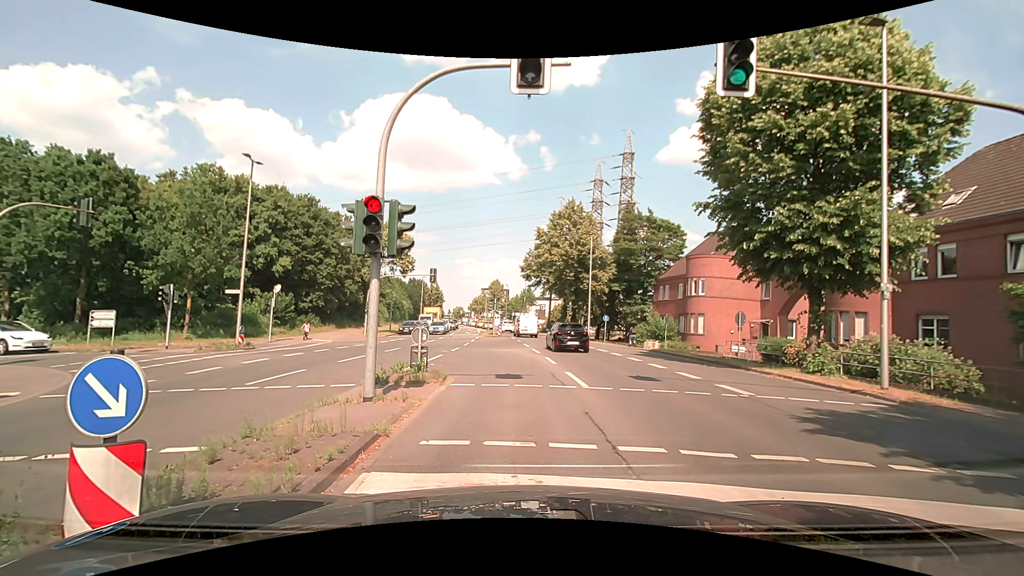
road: secondary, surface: asphalt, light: Day
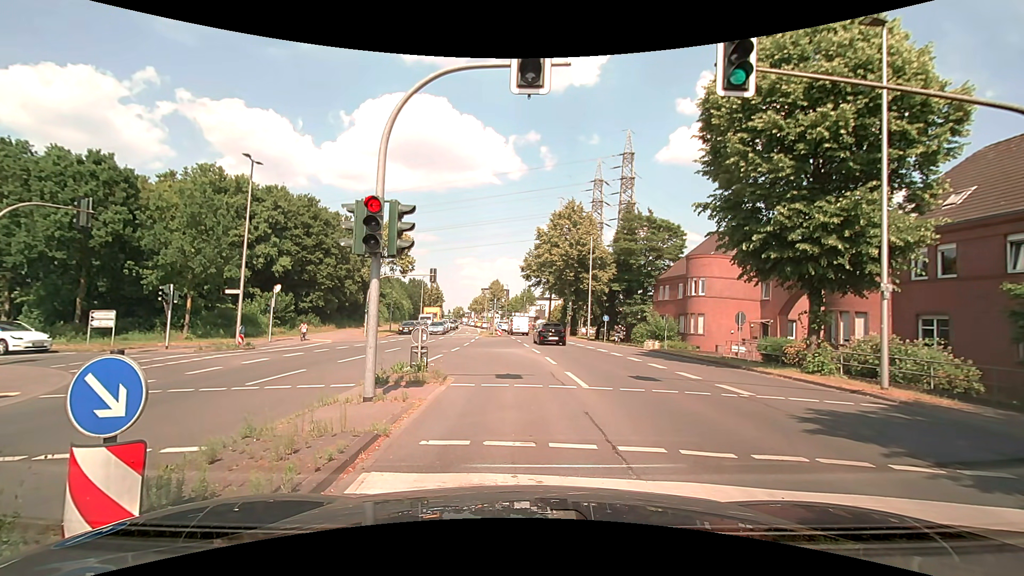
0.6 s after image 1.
(0.0, 0.0) m; 0°
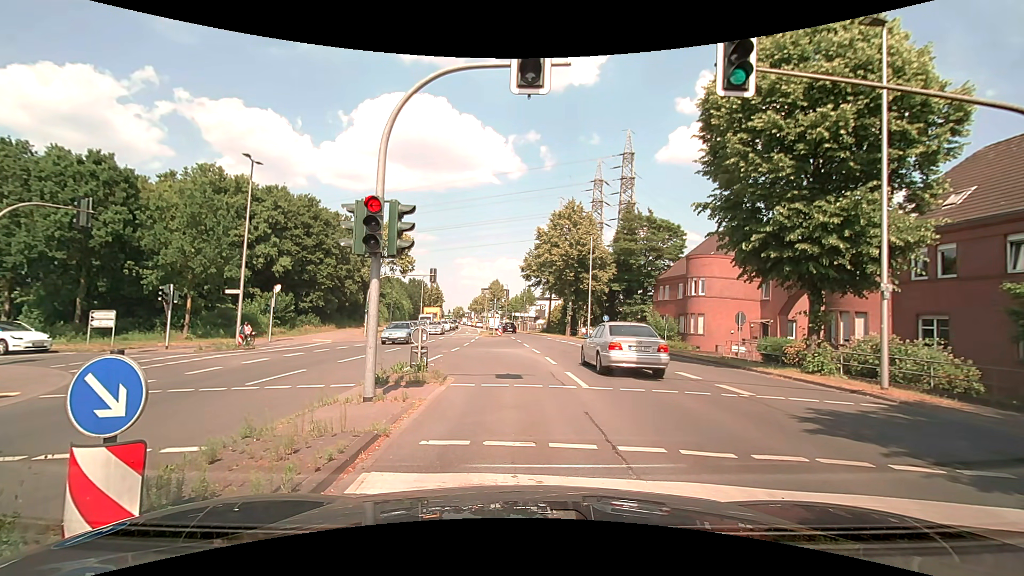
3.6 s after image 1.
(0.0, 0.0) m; 0°
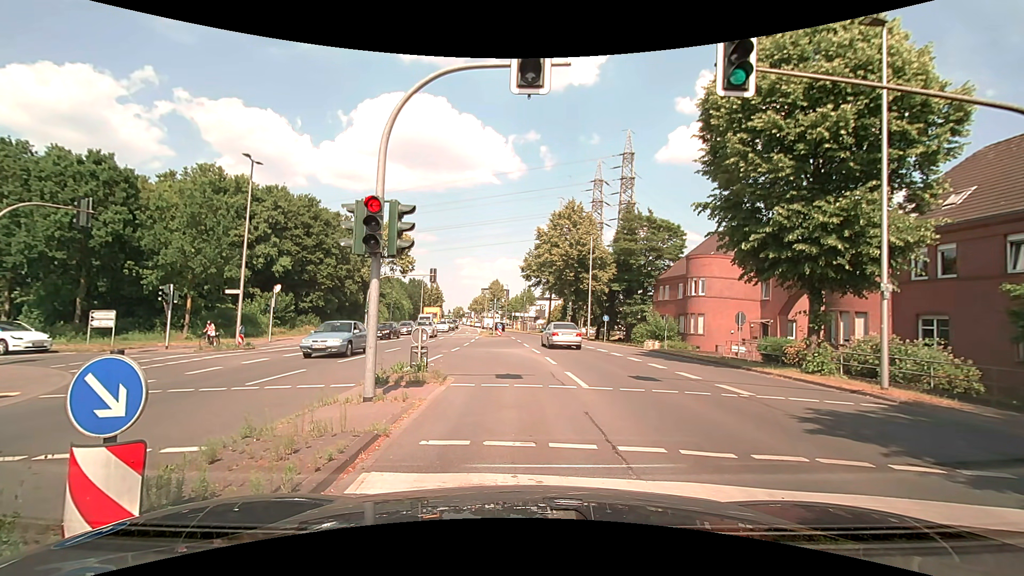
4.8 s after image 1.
(0.0, 0.0) m; 0°
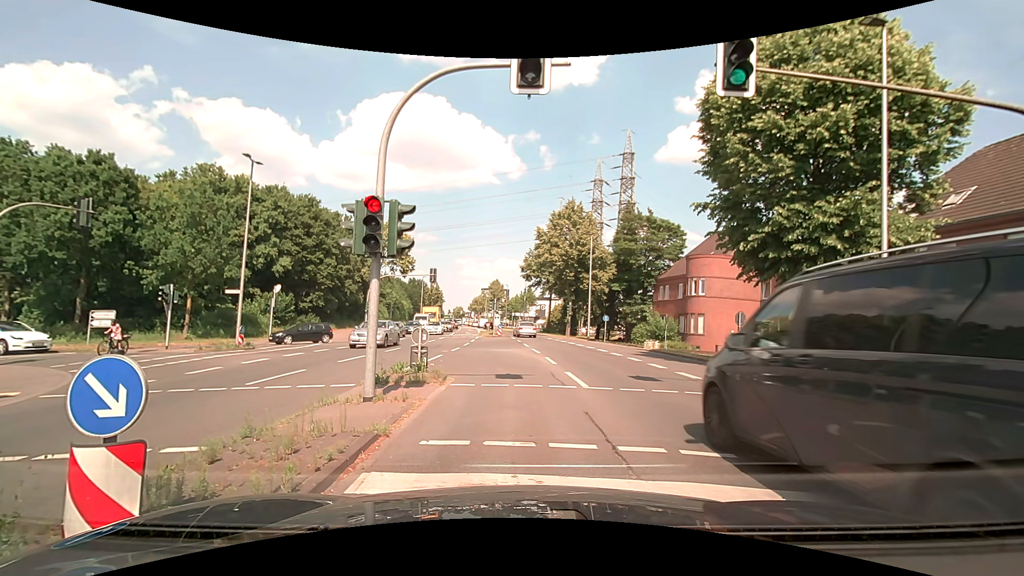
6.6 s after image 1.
(0.0, 0.0) m; 0°
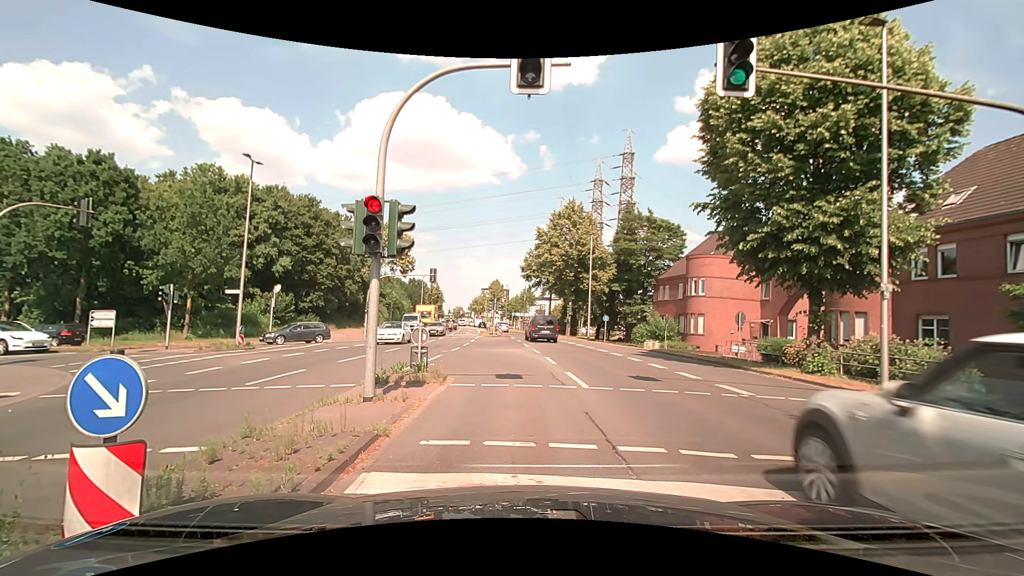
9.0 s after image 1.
(0.0, 0.0) m; 0°
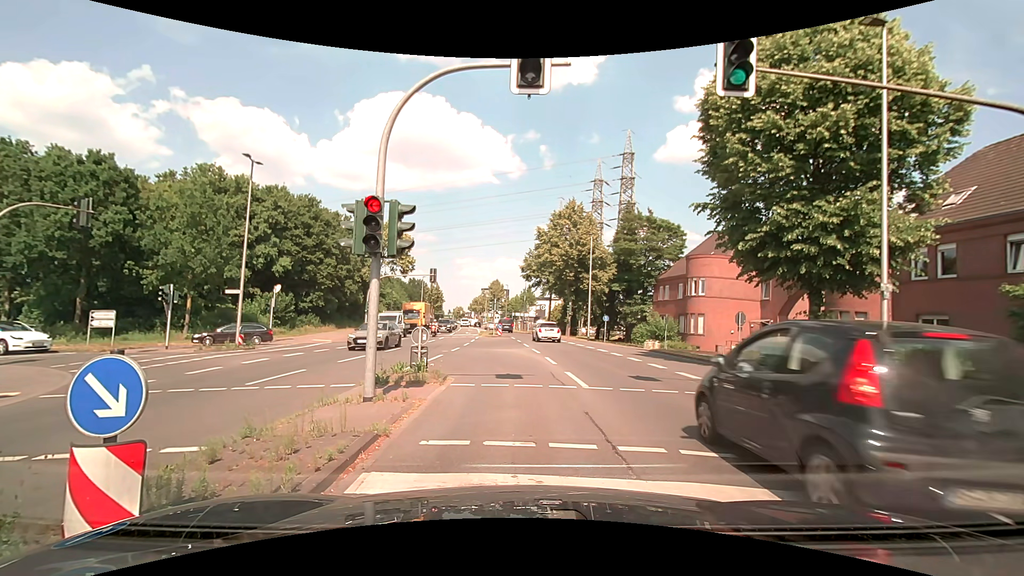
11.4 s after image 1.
(0.0, 0.0) m; 0°
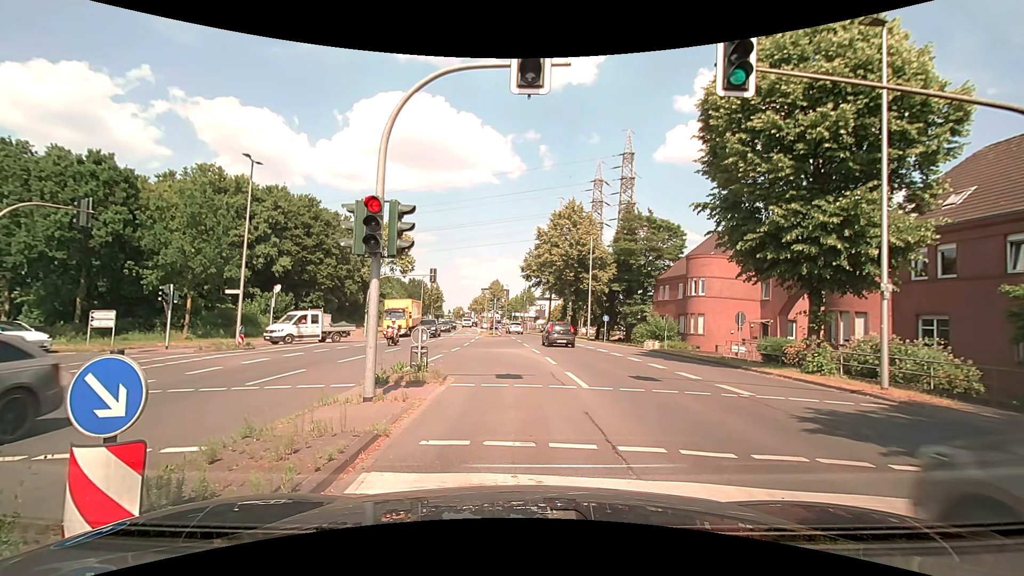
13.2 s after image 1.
(0.0, 0.0) m; 0°
